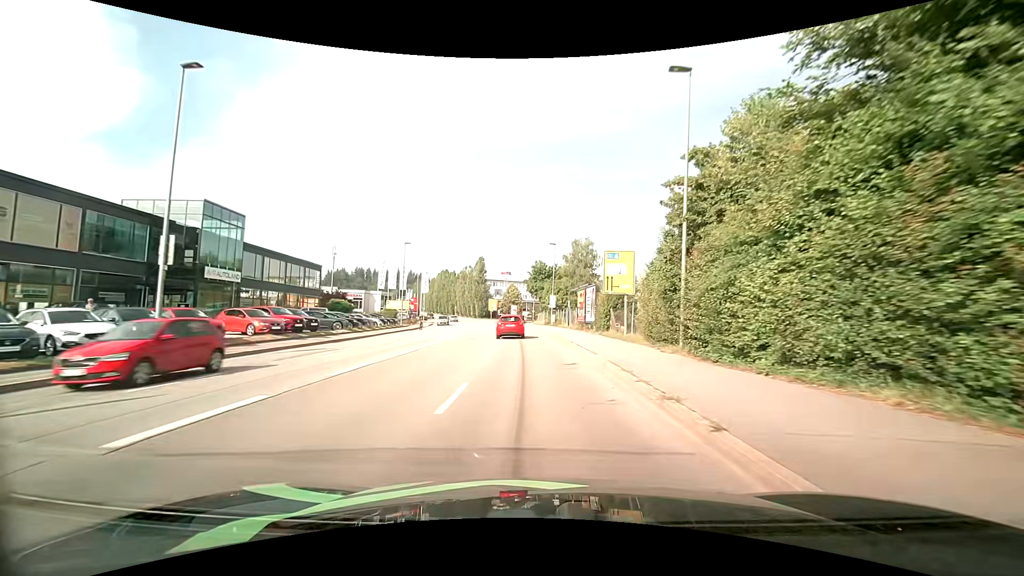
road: tertiary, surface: asphalt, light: Day
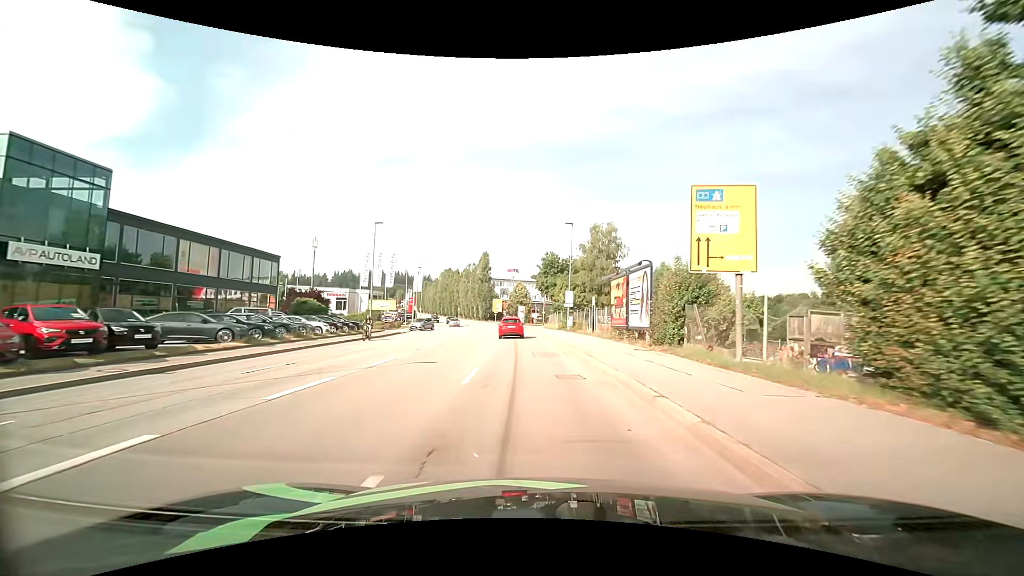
(+0.1, +14.8) m; -1°
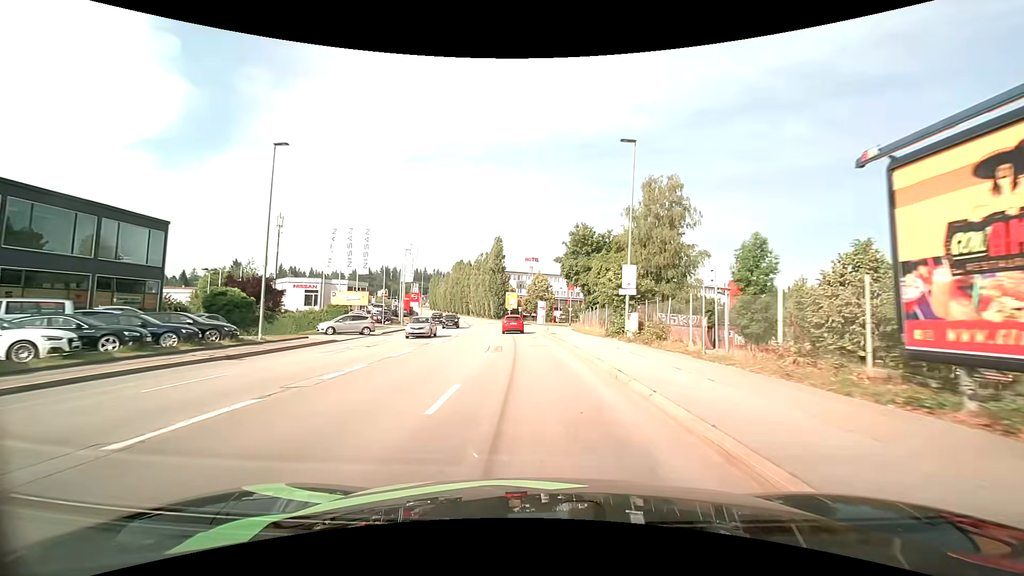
(-0.4, +21.5) m; -2°
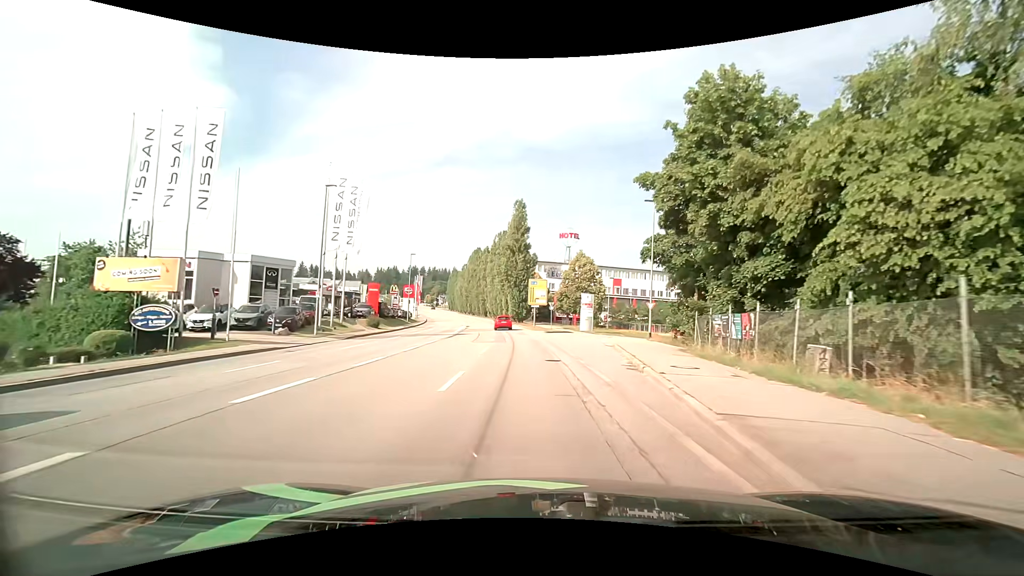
(-1.0, +34.2) m; -4°
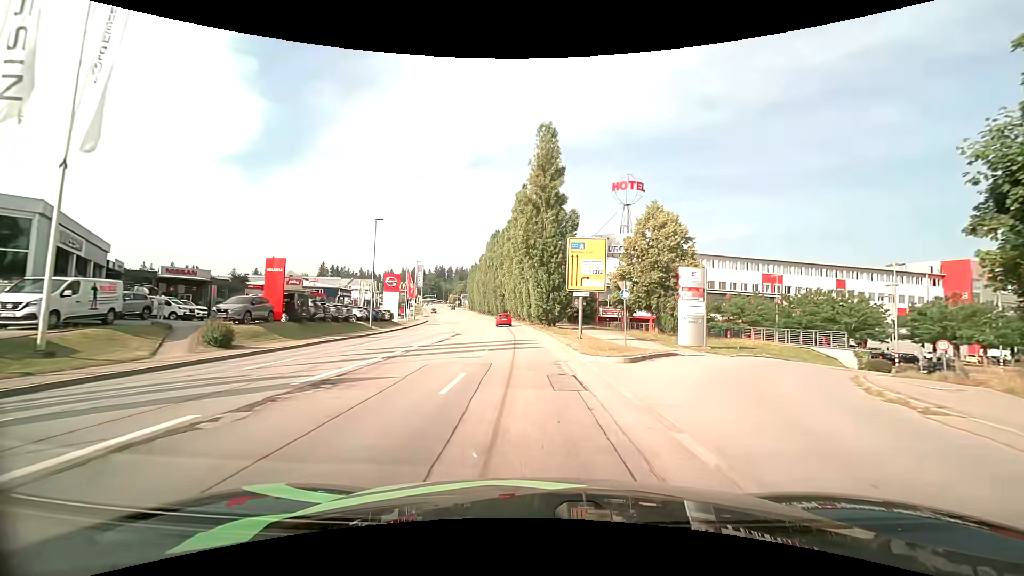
(-0.8, +28.4) m; -3°
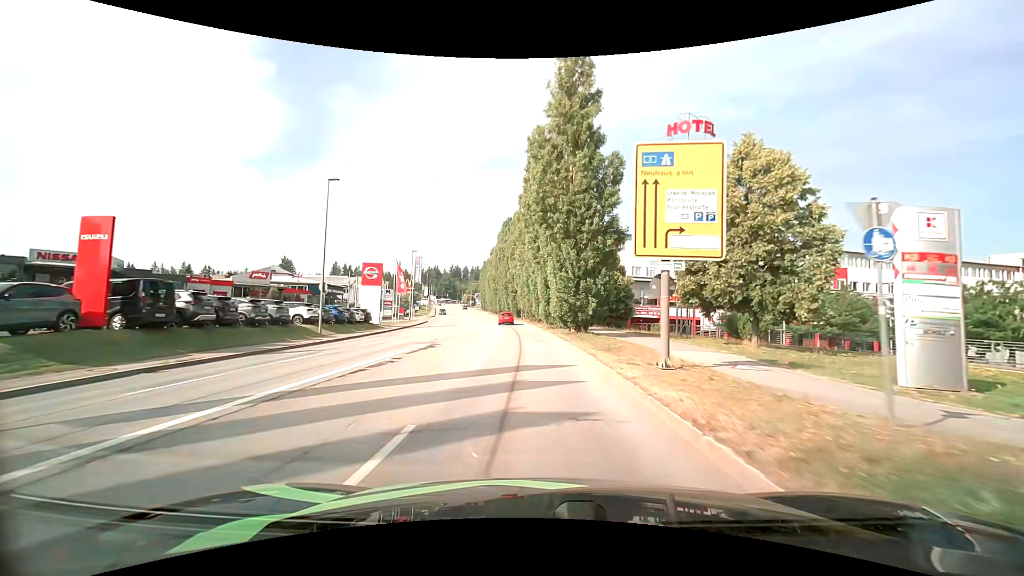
(-0.2, +14.4) m; -2°
(0, +10) (-1, +20) (-1, +30) (-2, +40) (-3, +50) (-4, +60) (-5, +70) (-7, +80) (-8, +89) (-10, +99) m
